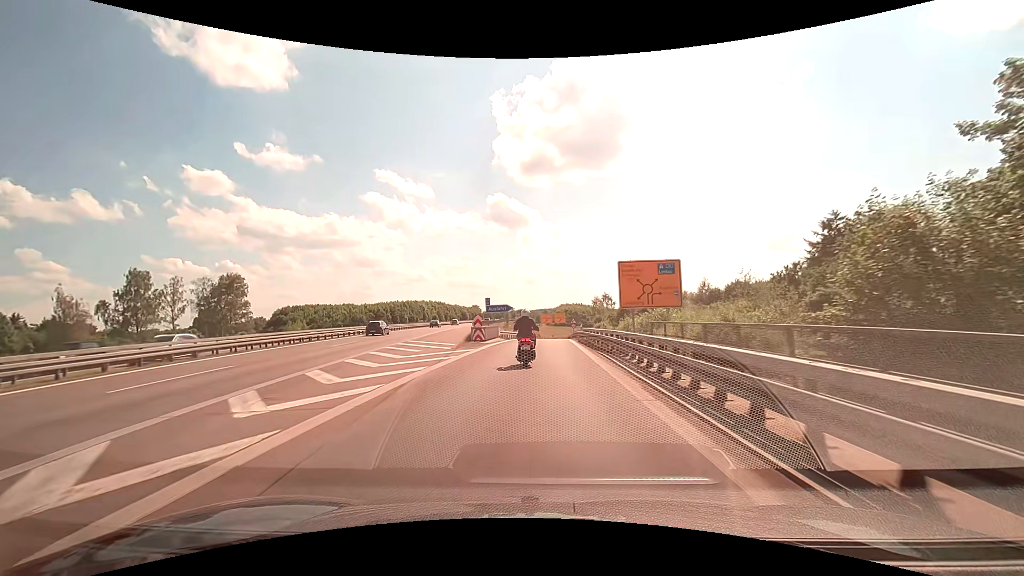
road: motorway_link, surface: asphalt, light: Day
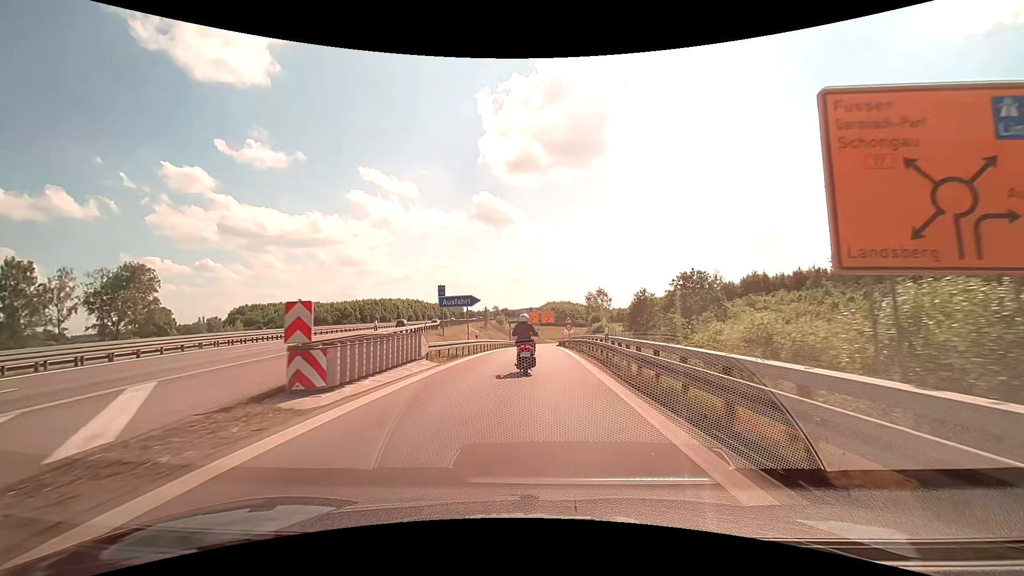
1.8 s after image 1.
(+0.4, +22.0) m; +2°
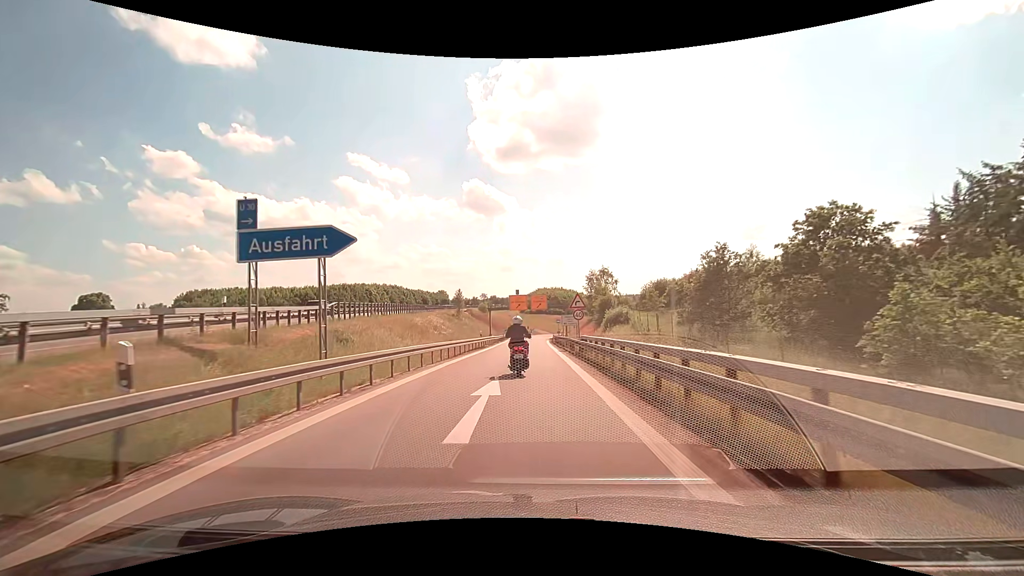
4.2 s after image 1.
(+0.3, +26.4) m; +1°
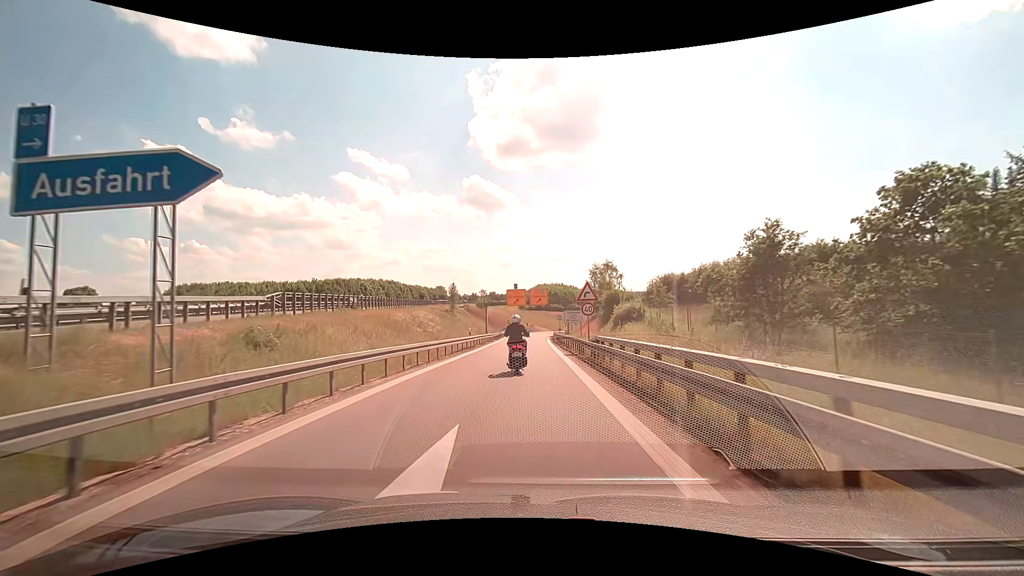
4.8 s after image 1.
(0.0, +6.4) m; 0°
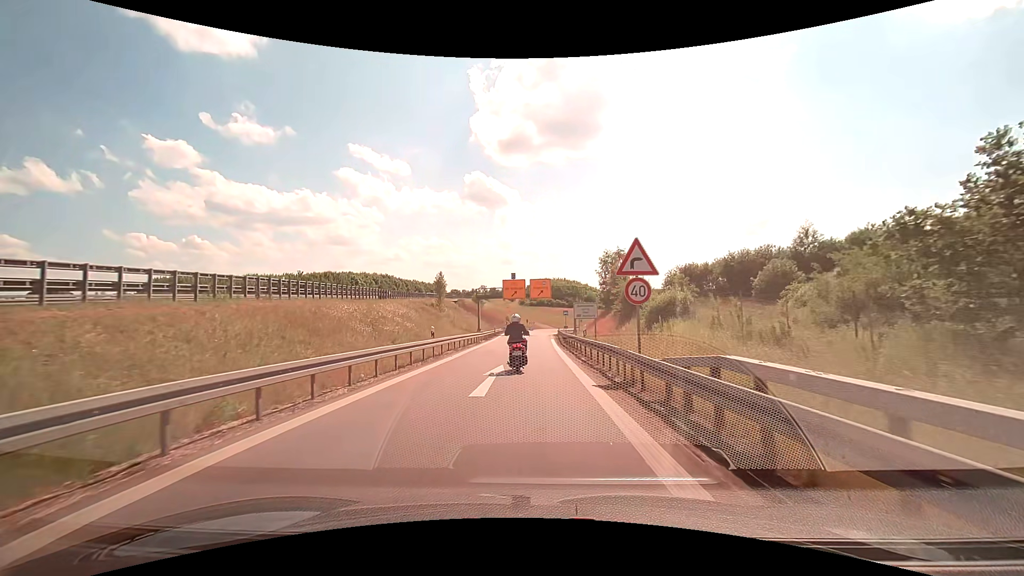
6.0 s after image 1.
(0.0, +12.8) m; 0°
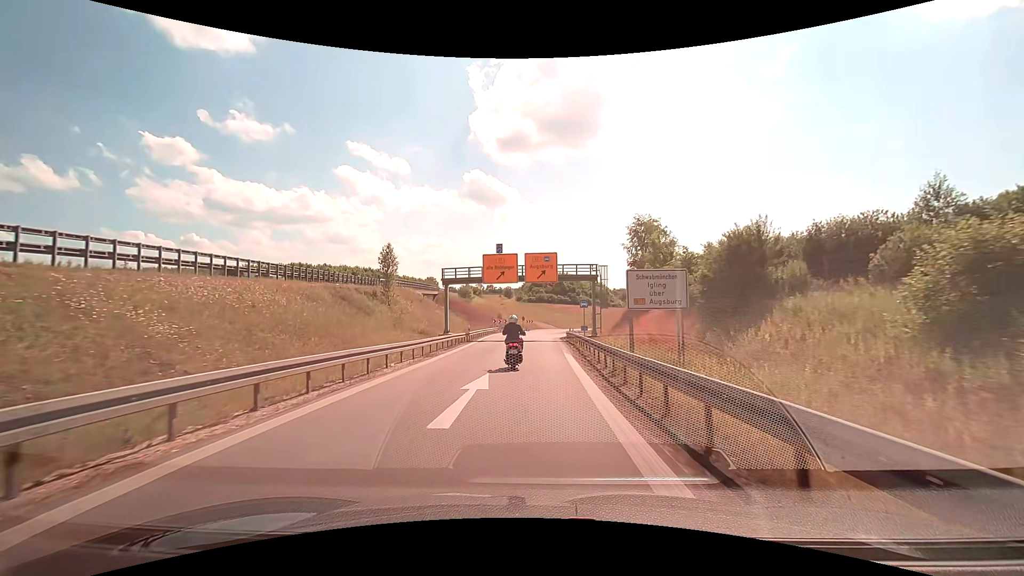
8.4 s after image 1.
(-0.1, +25.6) m; 0°
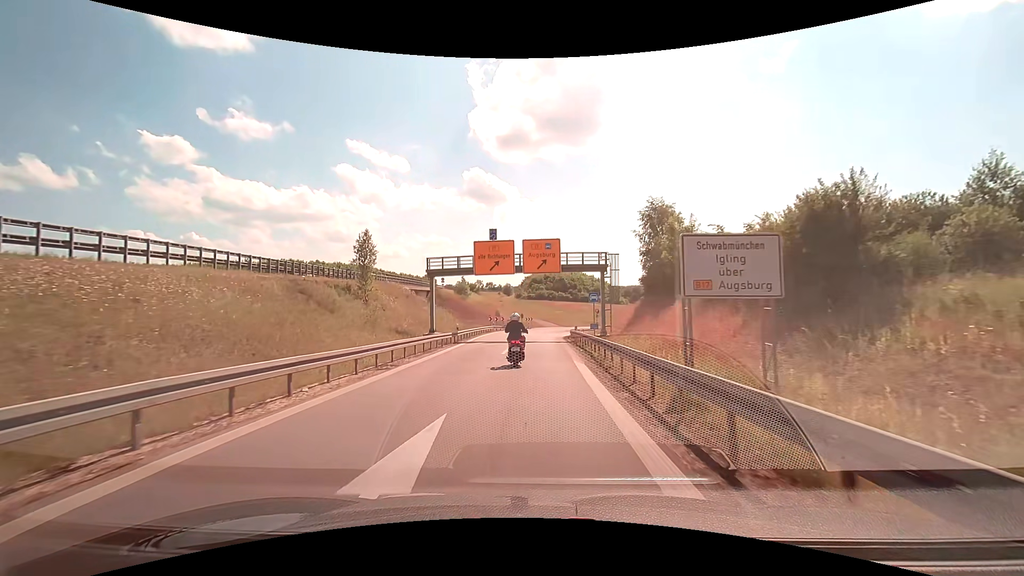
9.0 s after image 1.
(0.0, +6.5) m; 0°
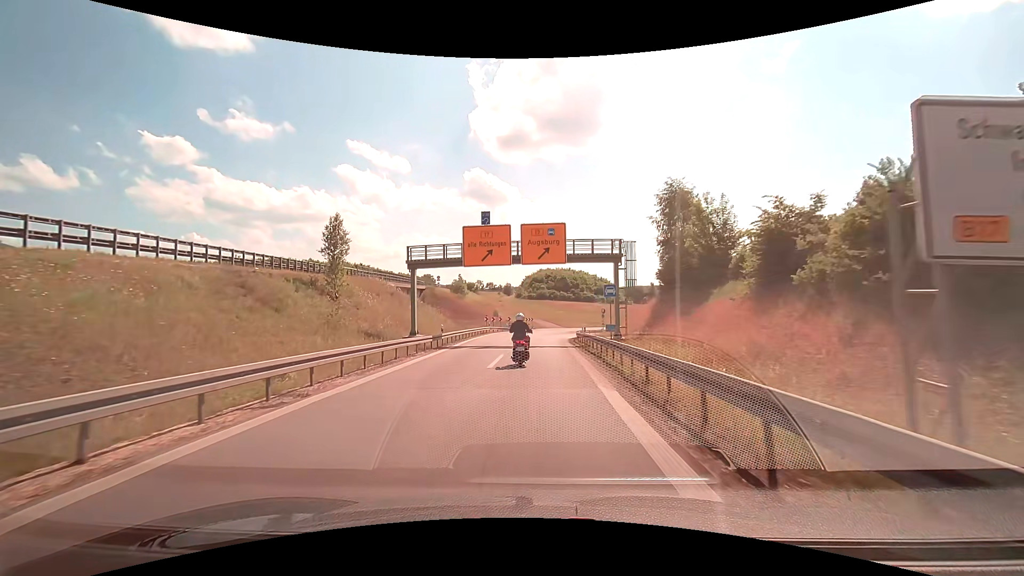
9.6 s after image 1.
(0.0, +6.5) m; 0°
(0, +10) (0, +20) (0, +30) (0, +40) (+1, +50) (+3, +60) (+8, +68) (+15, +76) (+22, +82) (+30, +88) m
